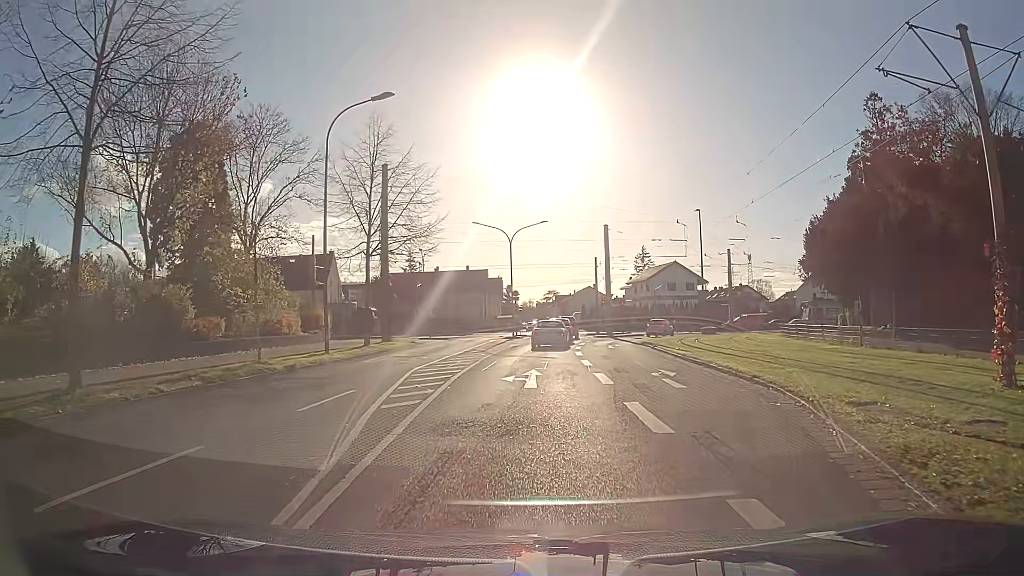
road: residential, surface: asphalt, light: Day
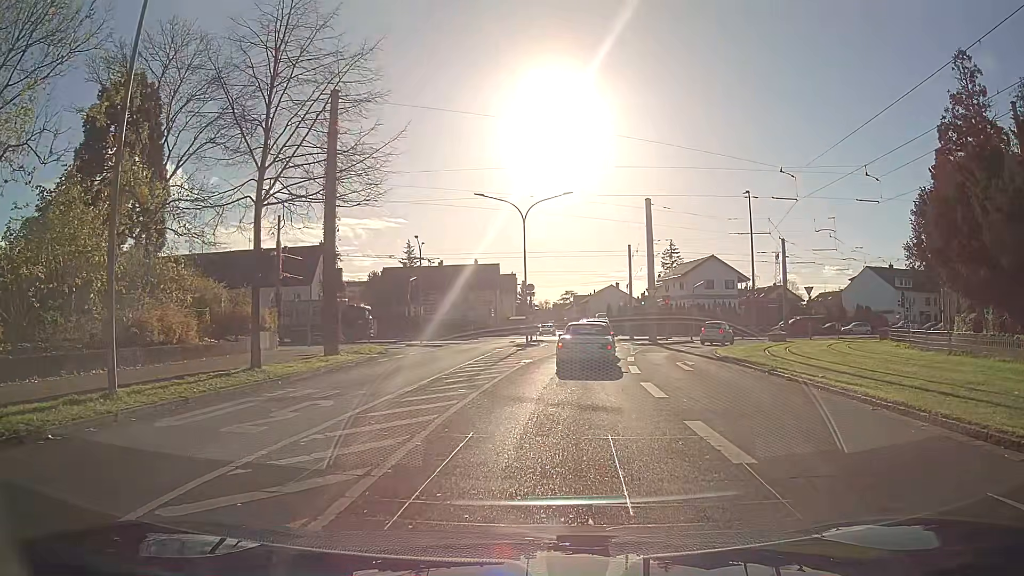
(-0.1, +13.3) m; 0°
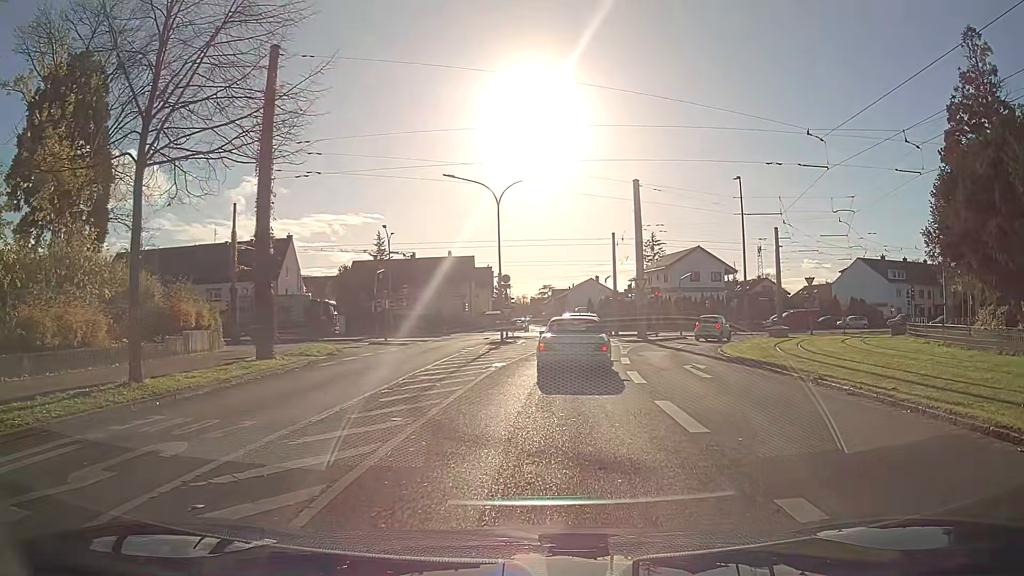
(+0.1, +4.4) m; +2°
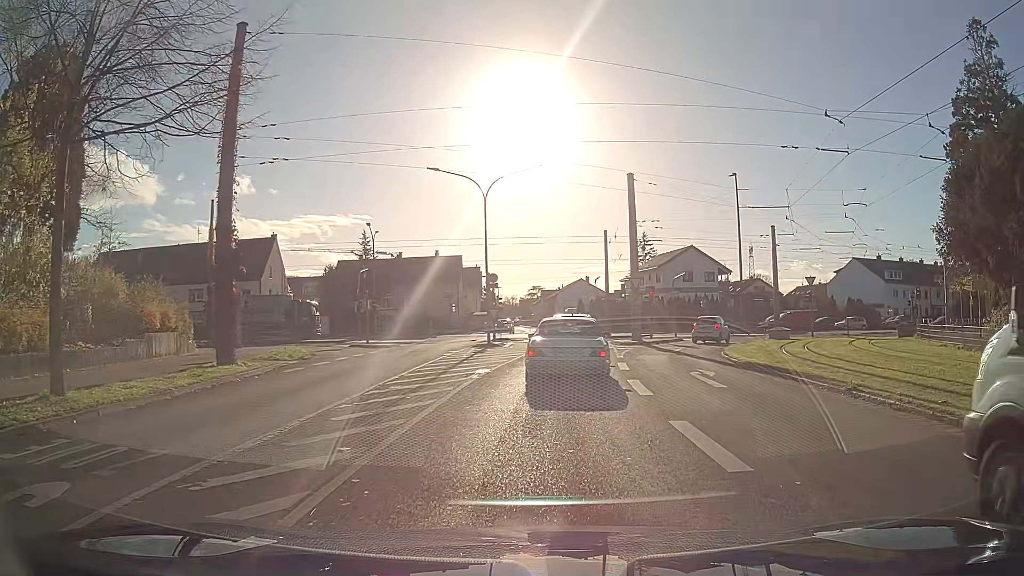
(0.0, +2.0) m; +1°
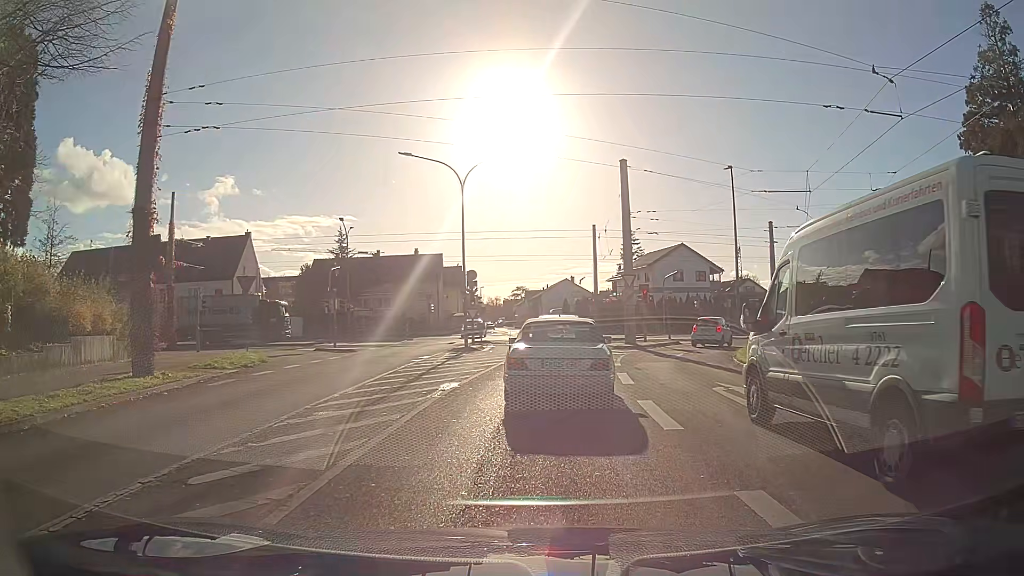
(0.0, +3.6) m; +1°
(0, +10) (+1, +20) (+1, +30) (+2, +40) (+1, +50) (+1, +60) (0, +70) (-1, +80) (-2, +90) (-2, +100) m
